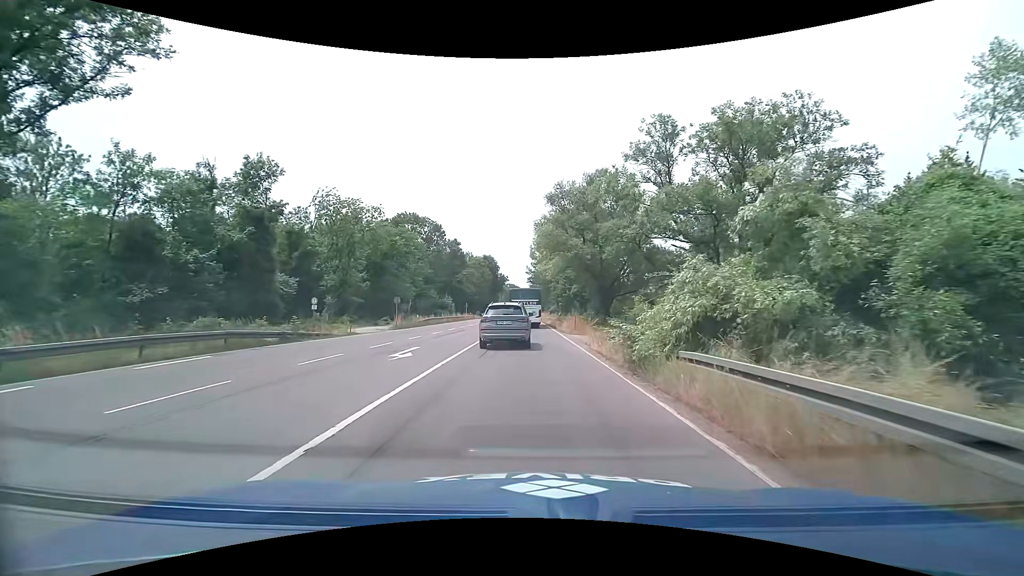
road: primary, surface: asphalt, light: Day
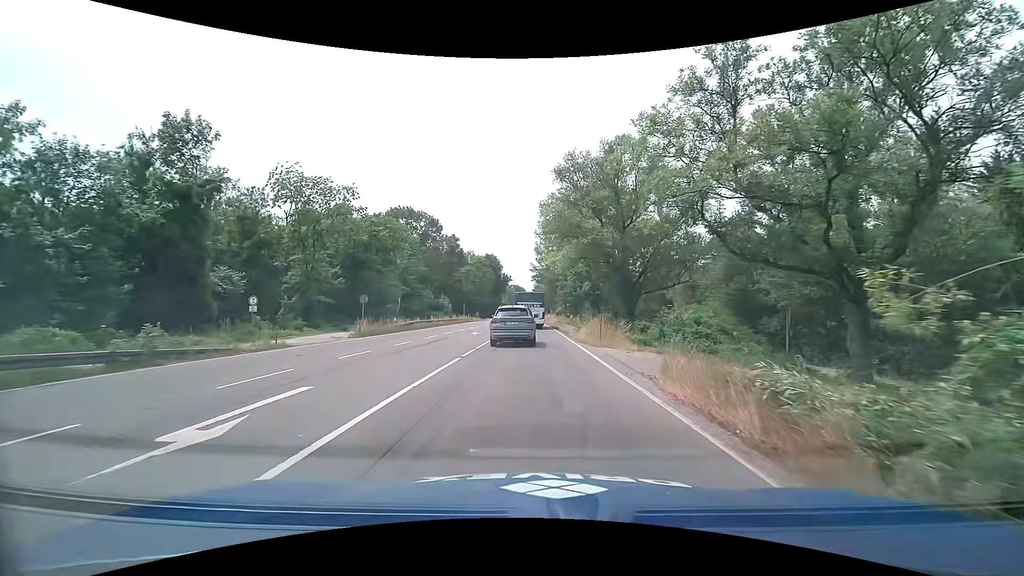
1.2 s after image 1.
(0.0, +9.7) m; -1°
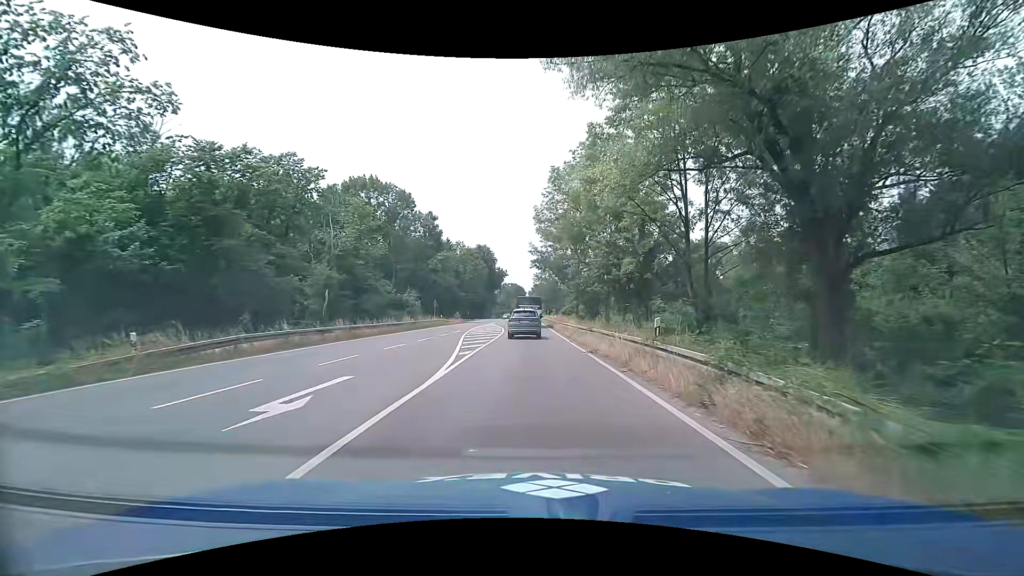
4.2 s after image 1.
(-0.1, +26.1) m; 0°
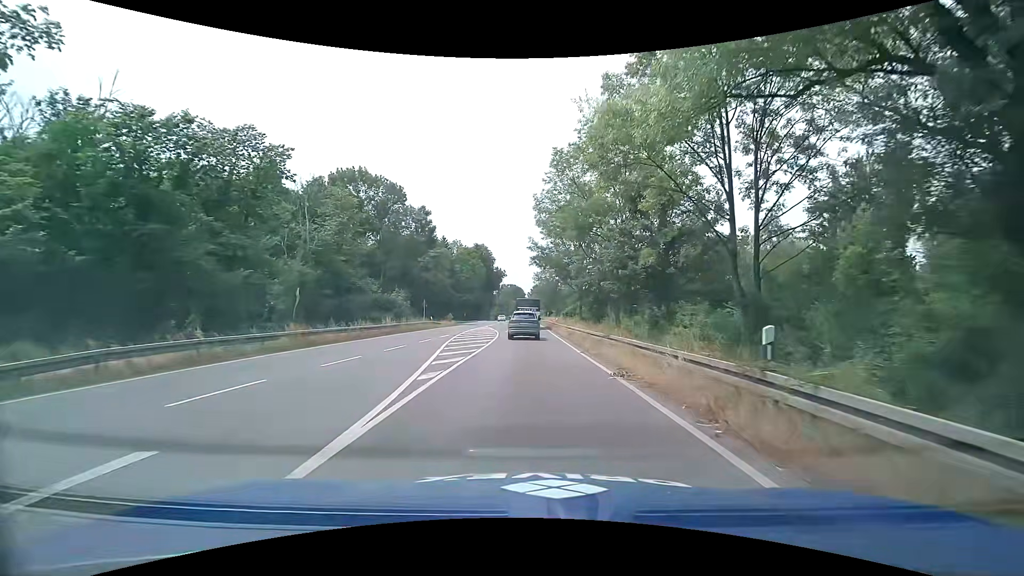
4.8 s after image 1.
(0.0, +5.8) m; 0°
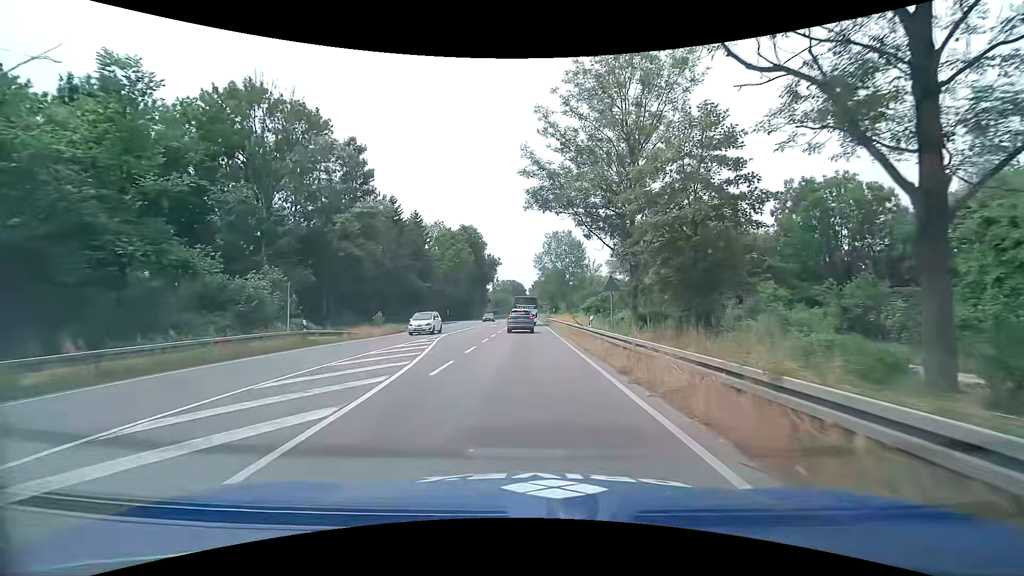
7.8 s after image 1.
(+0.1, +31.8) m; 0°
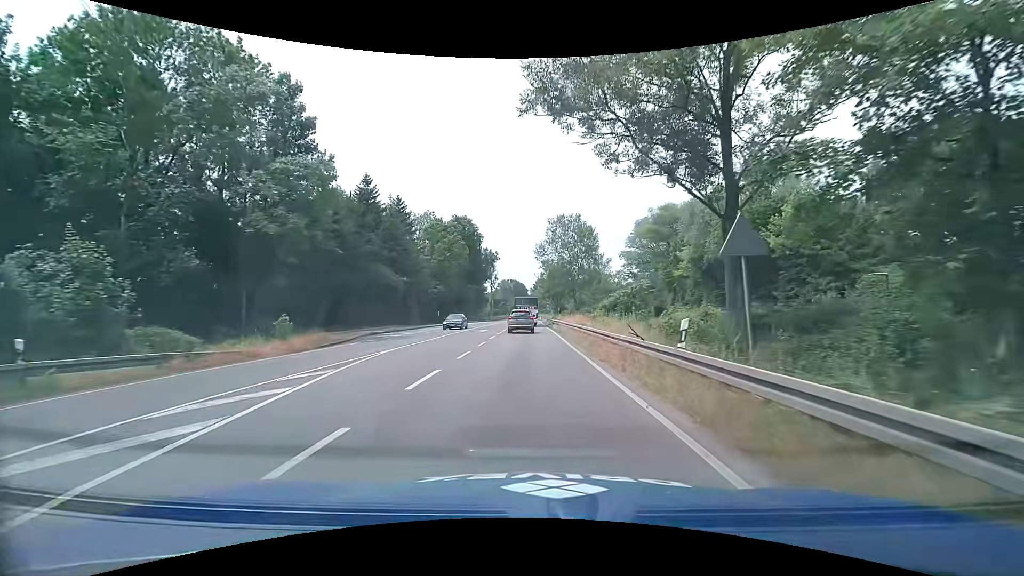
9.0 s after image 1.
(-0.1, +14.0) m; -1°
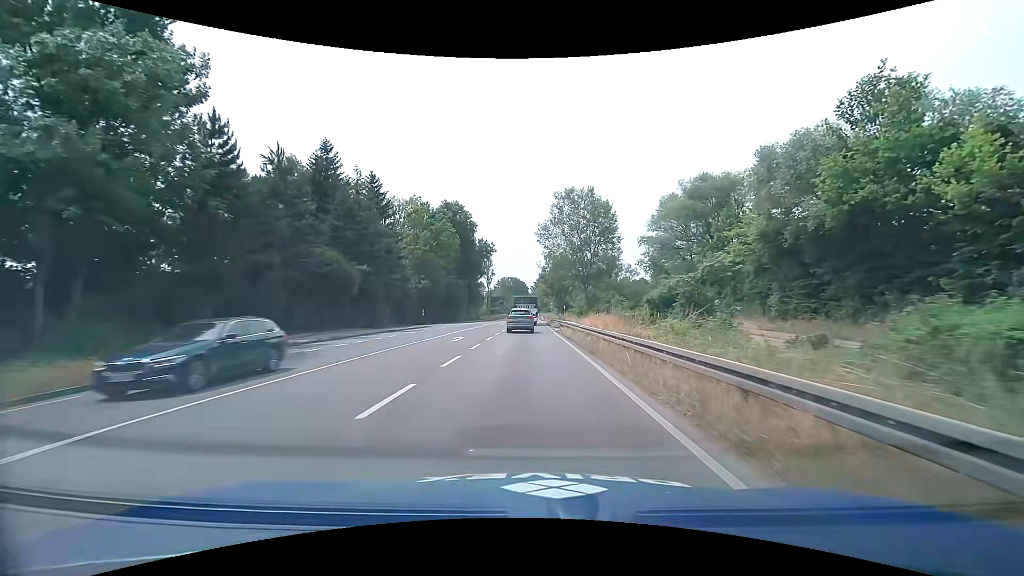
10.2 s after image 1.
(+0.1, +14.5) m; 0°
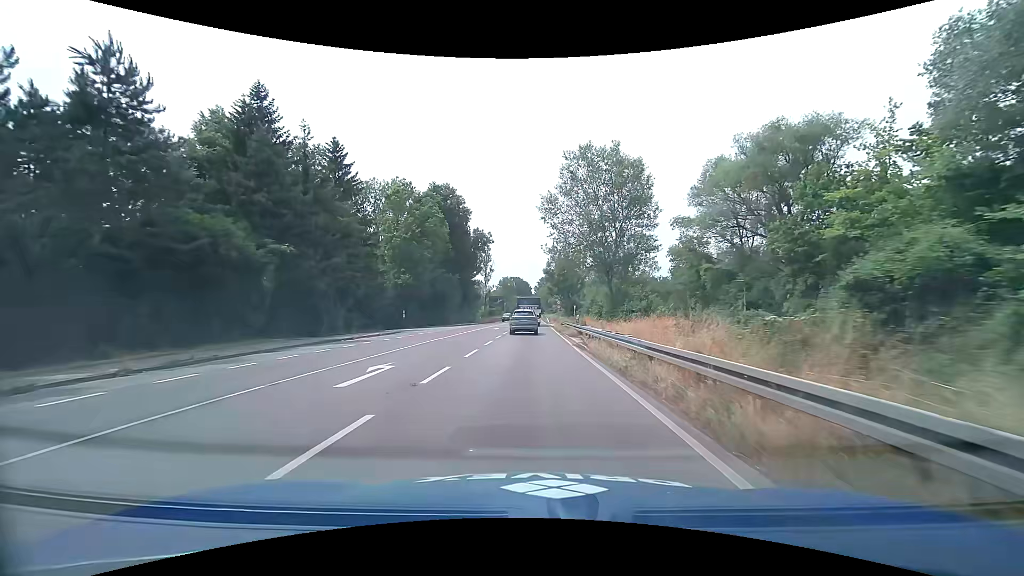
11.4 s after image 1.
(-0.1, +14.9) m; 0°
(0, +10) (0, +20) (0, +30) (0, +40) (0, +50) (0, +60) (0, +70) (0, +80) (0, +90) (0, +100) m
